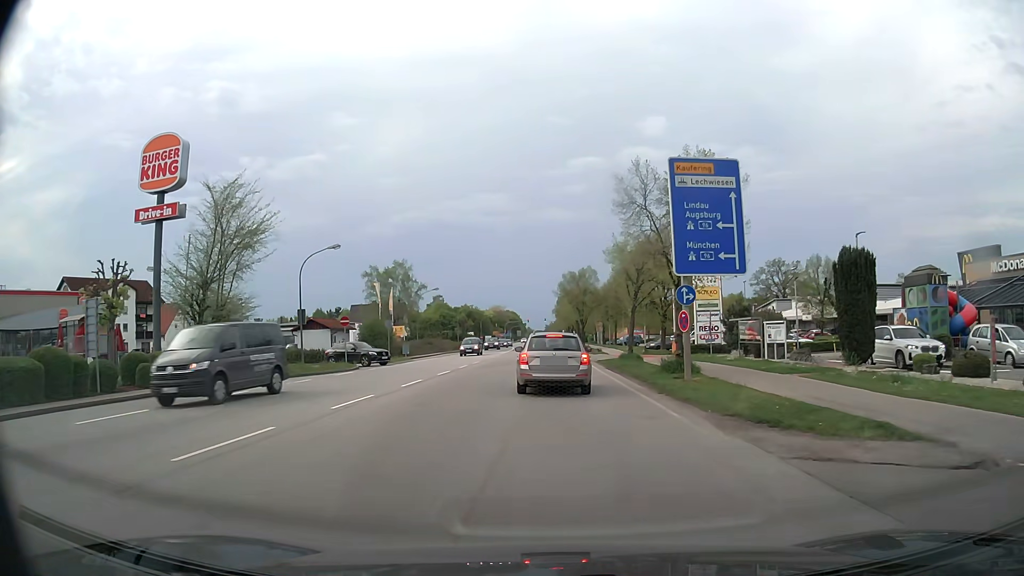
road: secondary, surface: asphalt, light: Day
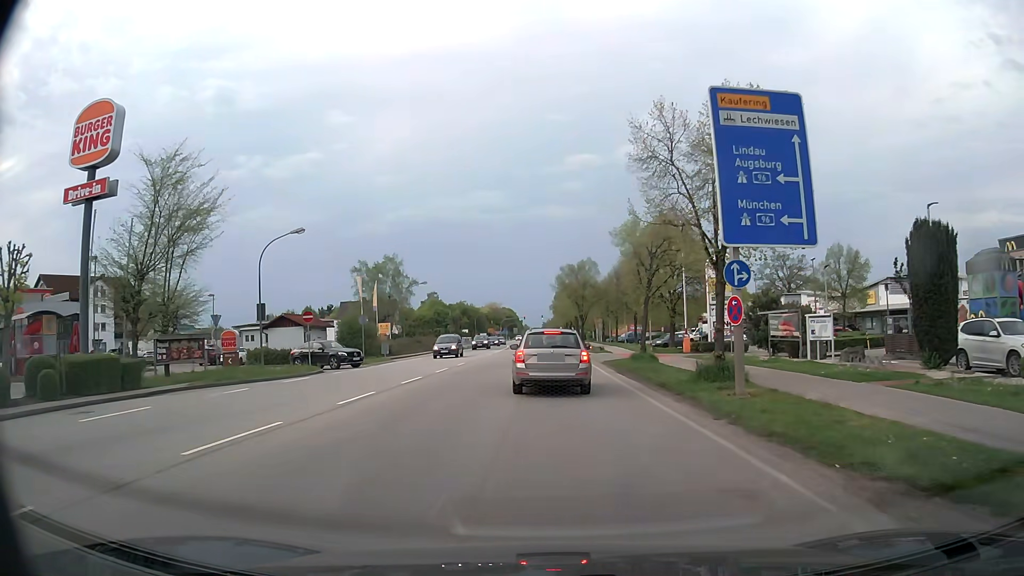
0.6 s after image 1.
(0.0, +5.7) m; 0°
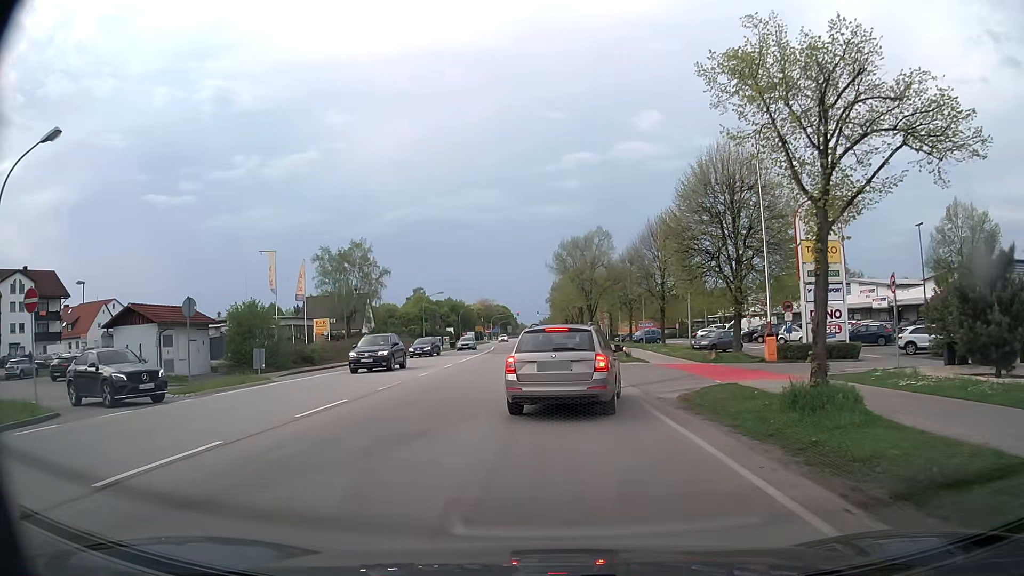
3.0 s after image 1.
(+0.1, +19.5) m; 0°
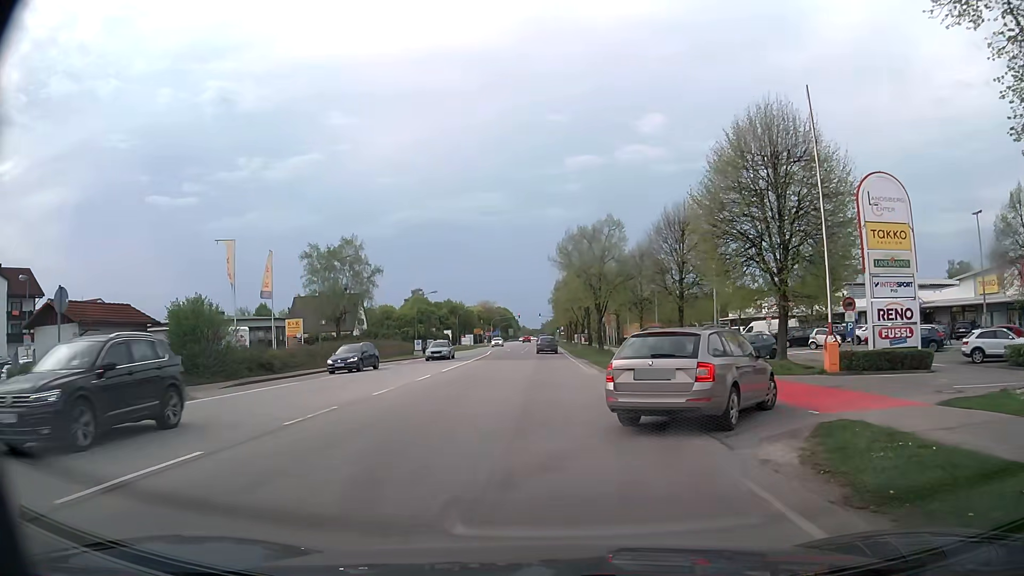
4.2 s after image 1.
(0.0, +6.4) m; 0°
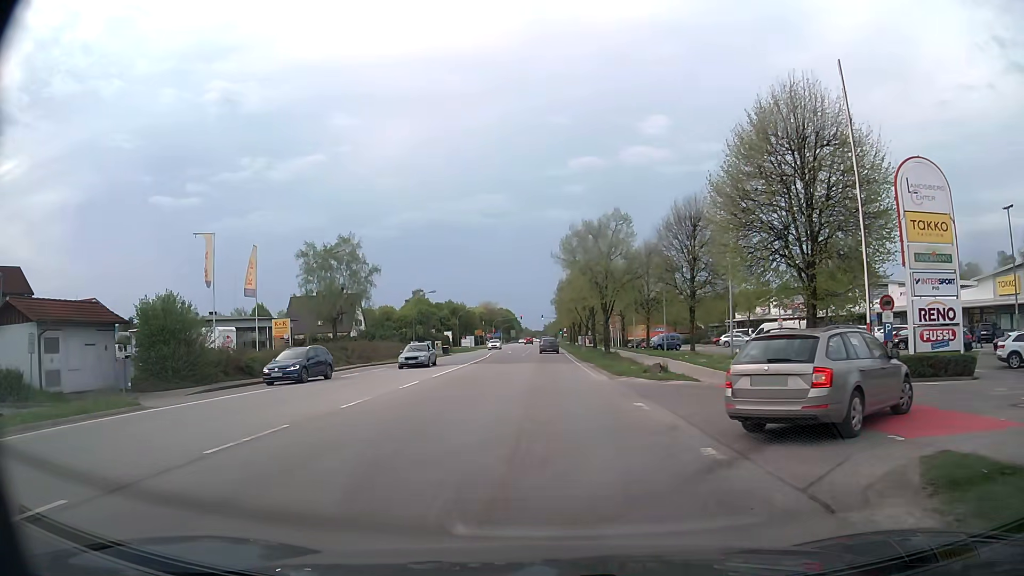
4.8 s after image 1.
(0.0, +3.0) m; -1°
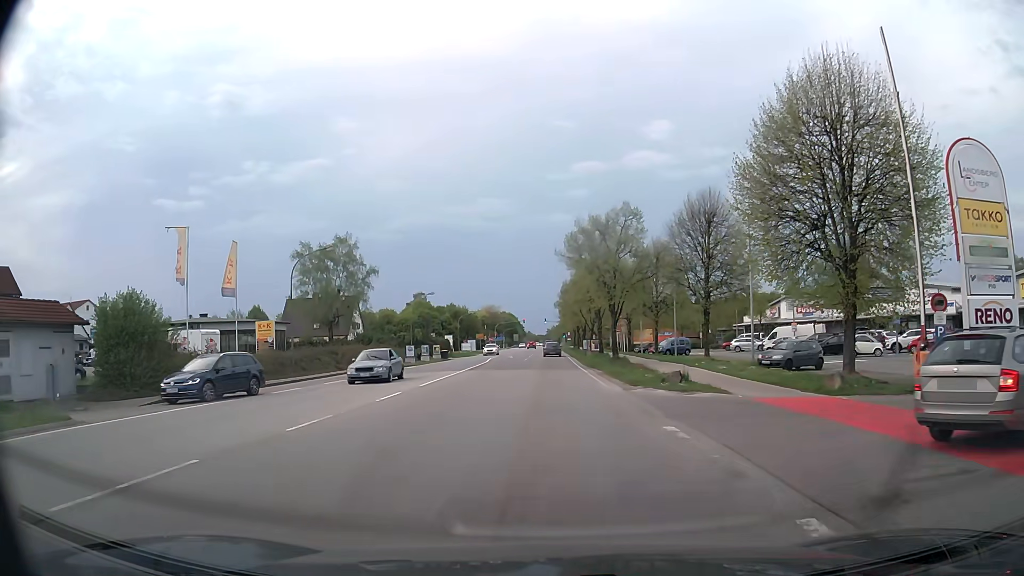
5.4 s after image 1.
(+0.1, +3.4) m; +2°
